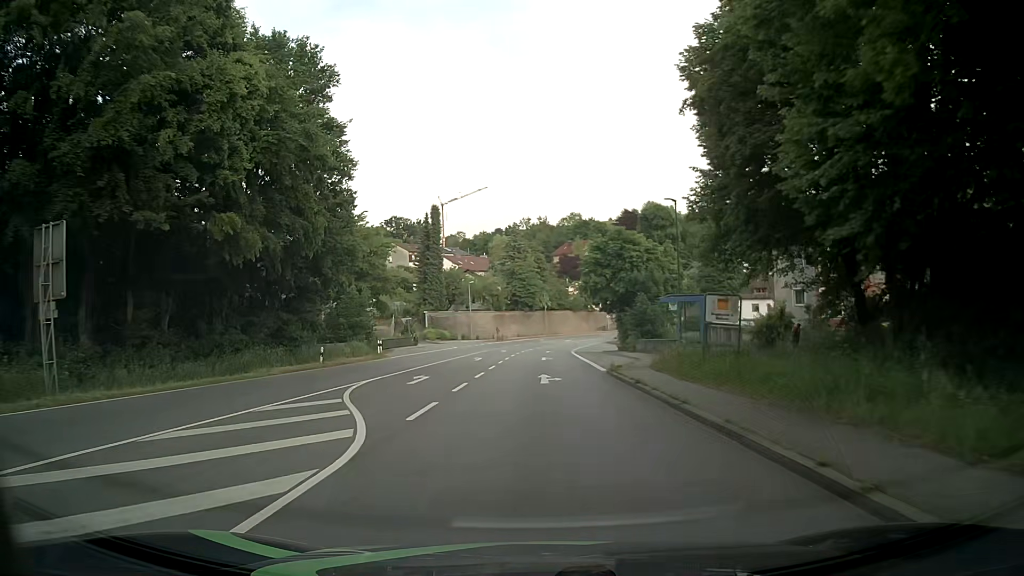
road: primary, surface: asphalt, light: Day
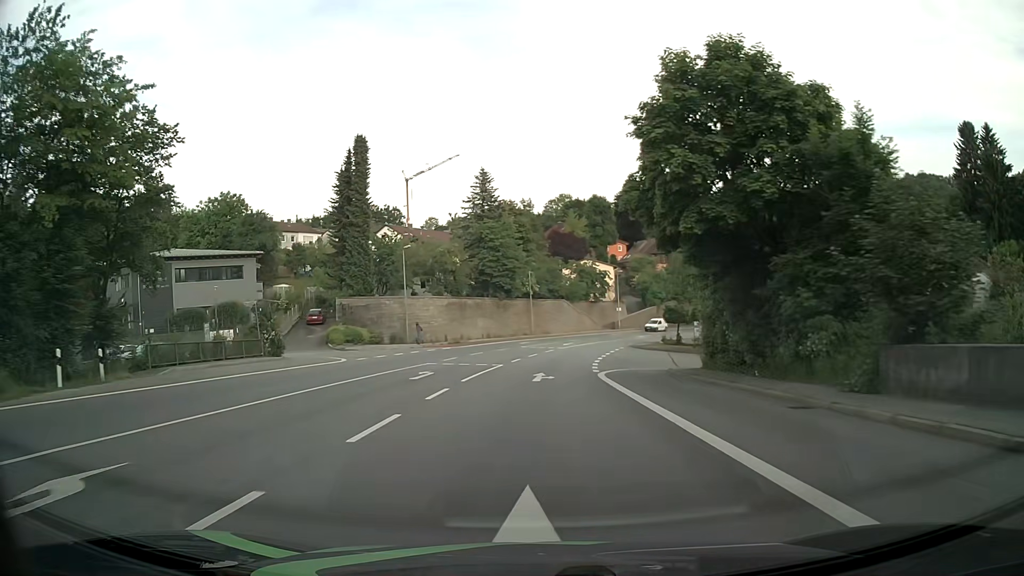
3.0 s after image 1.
(+0.3, +38.3) m; +1°
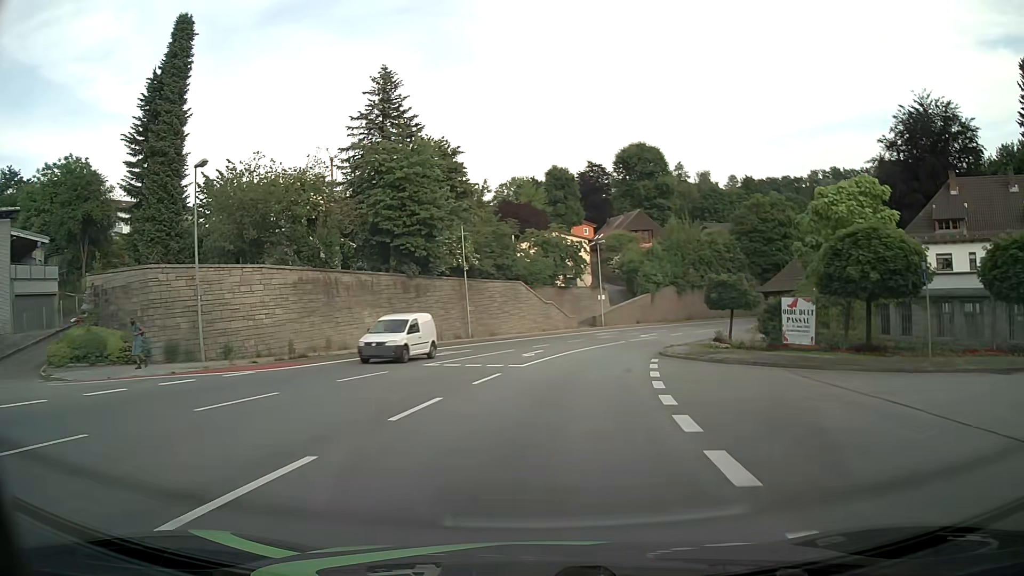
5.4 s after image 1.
(+0.8, +30.6) m; +4°
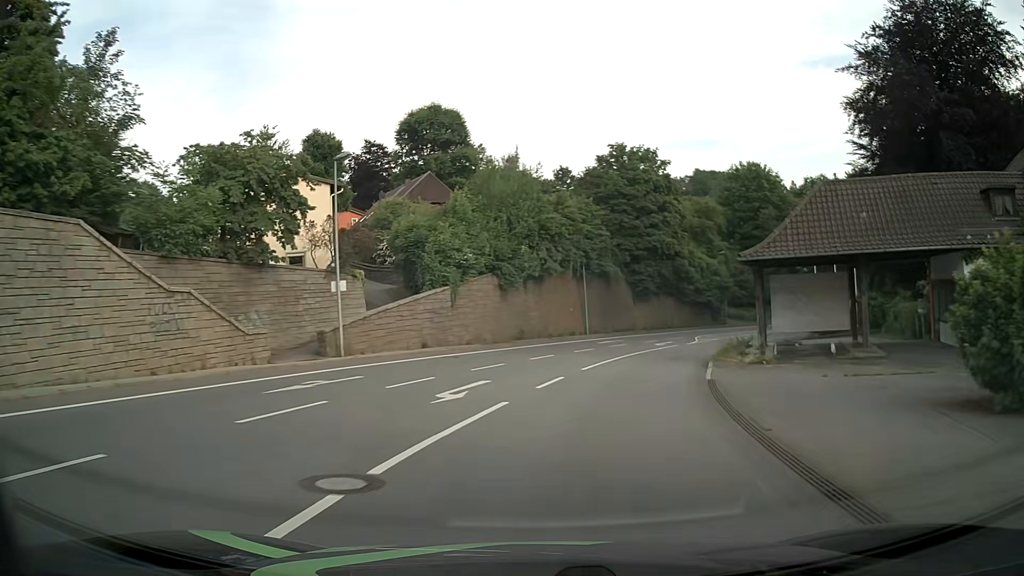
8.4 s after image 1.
(+4.9, +37.5) m; +19°
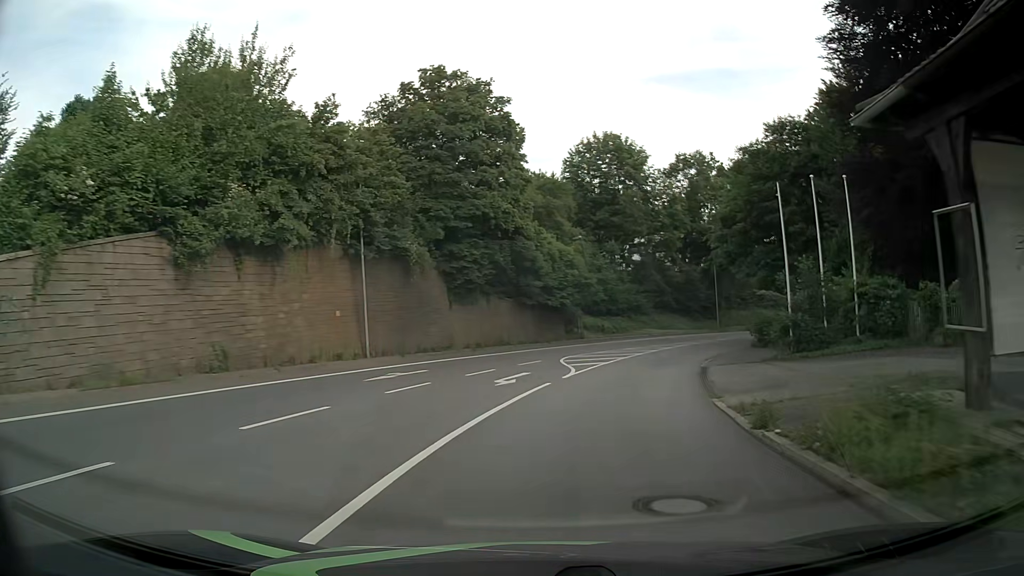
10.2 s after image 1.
(+2.8, +22.5) m; +15°
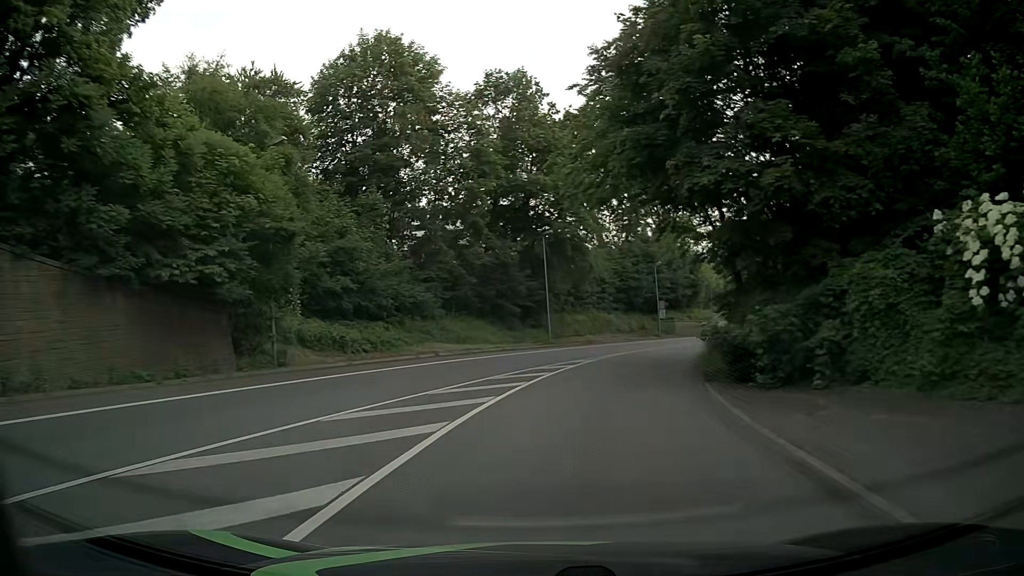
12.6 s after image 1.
(+4.9, +30.0) m; +18°
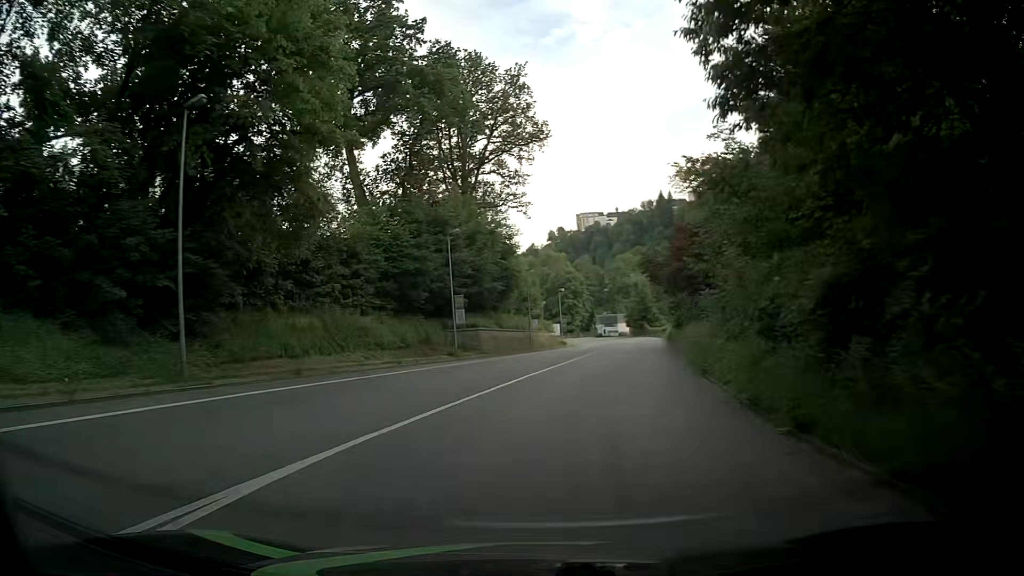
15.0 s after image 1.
(+4.5, +30.1) m; +18°
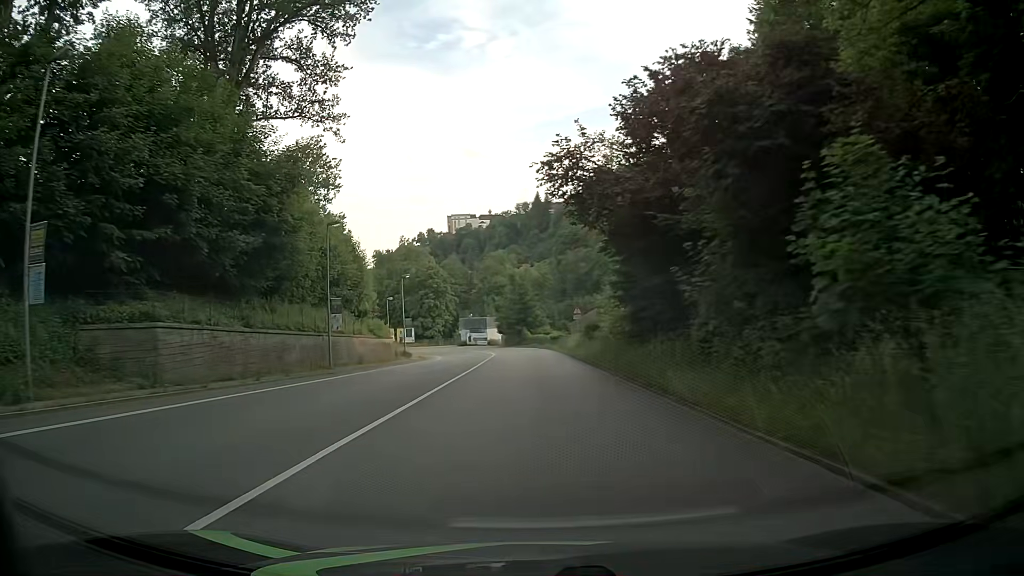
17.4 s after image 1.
(+3.1, +30.3) m; +11°
(0, +10) (0, +20) (0, +30) (0, +40) (0, +50) (-1, +60) (-2, +70) (-4, +80) (-7, +89) (-11, +98) m
